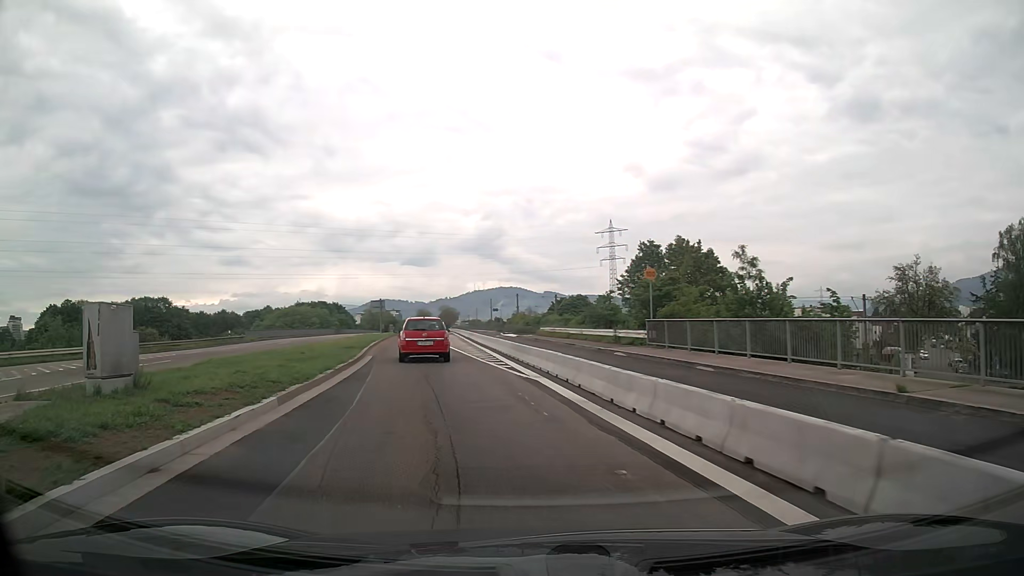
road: secondary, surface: asphalt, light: Day
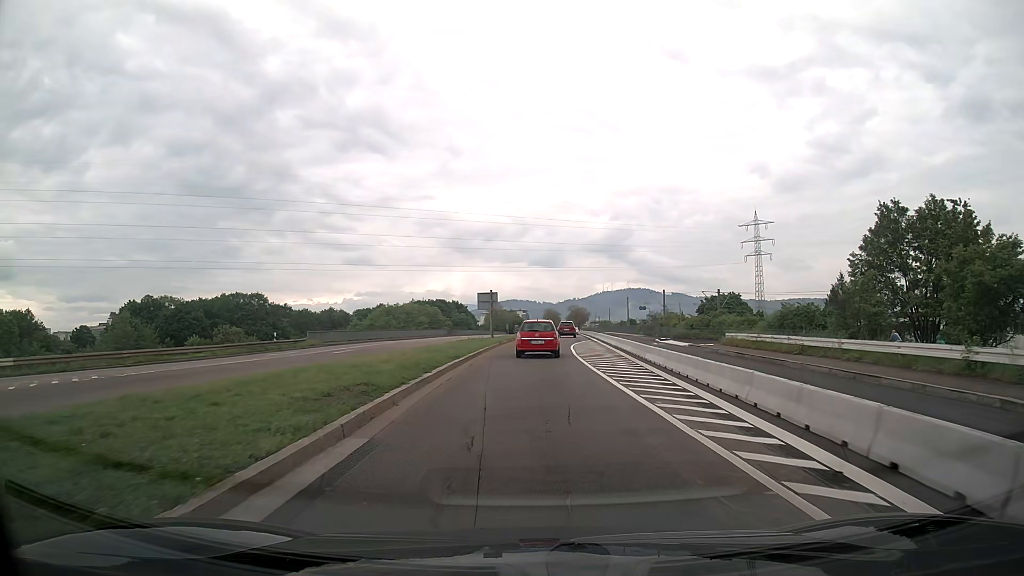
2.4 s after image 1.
(-2.6, +19.3) m; -11°
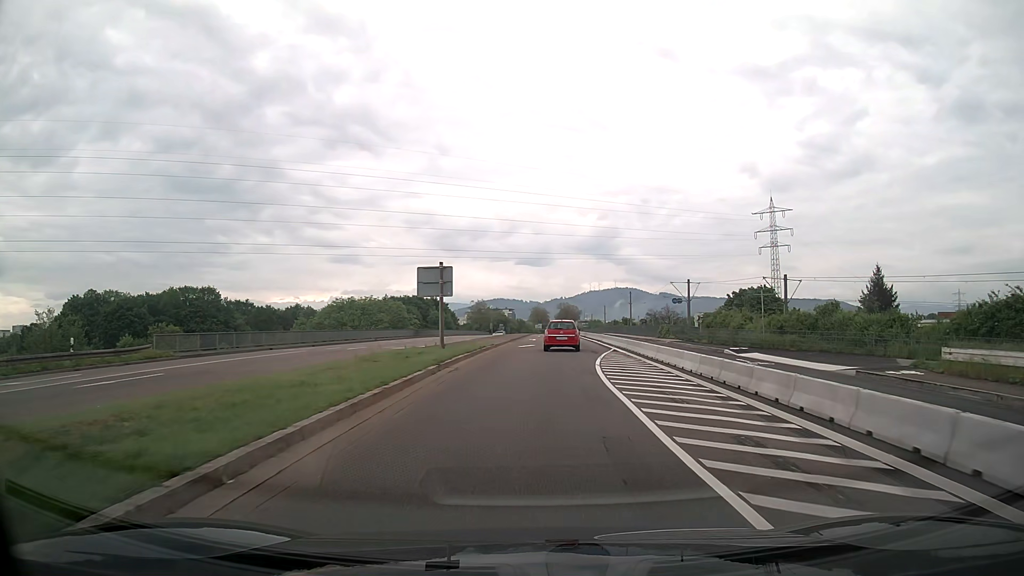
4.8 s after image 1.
(+0.3, +22.5) m; +1°
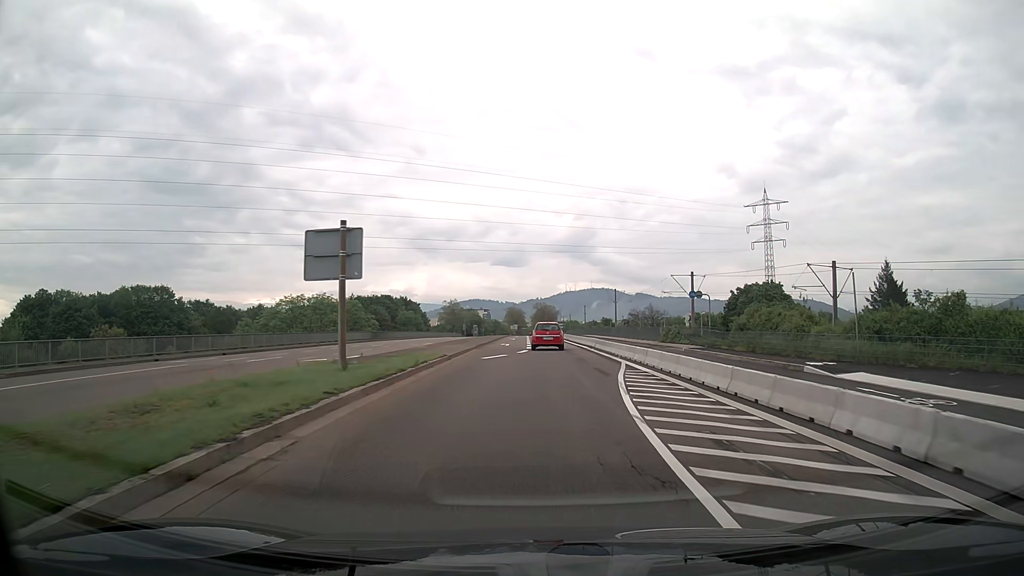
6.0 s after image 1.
(+0.2, +12.1) m; +2°
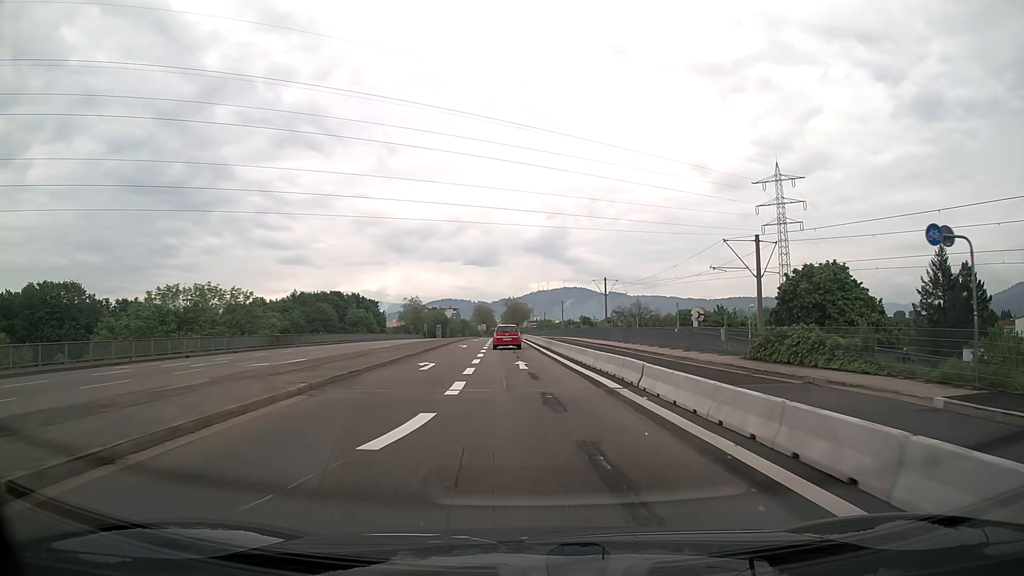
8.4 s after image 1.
(+0.8, +25.7) m; +2°
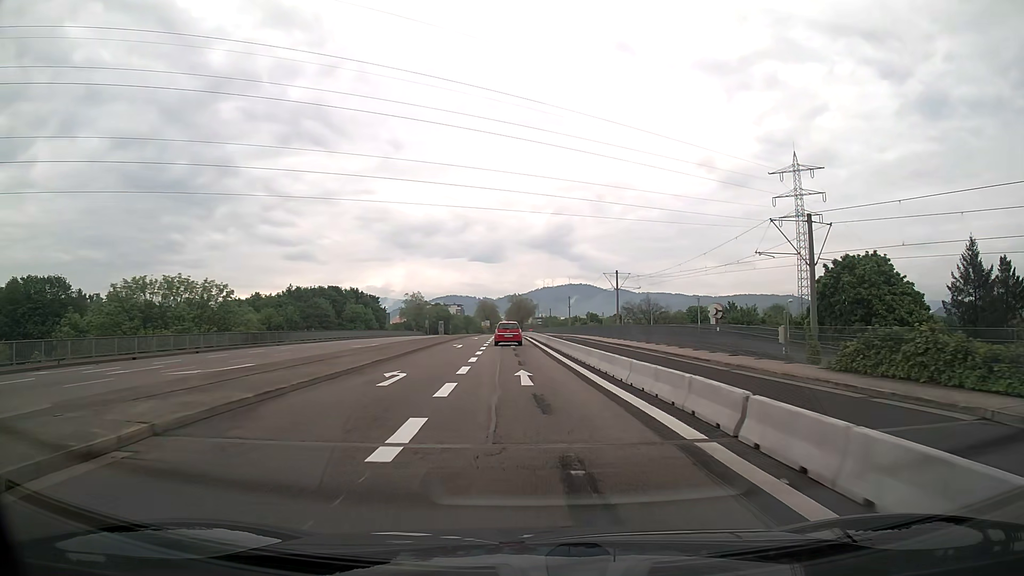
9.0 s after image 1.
(0.0, +6.7) m; -1°
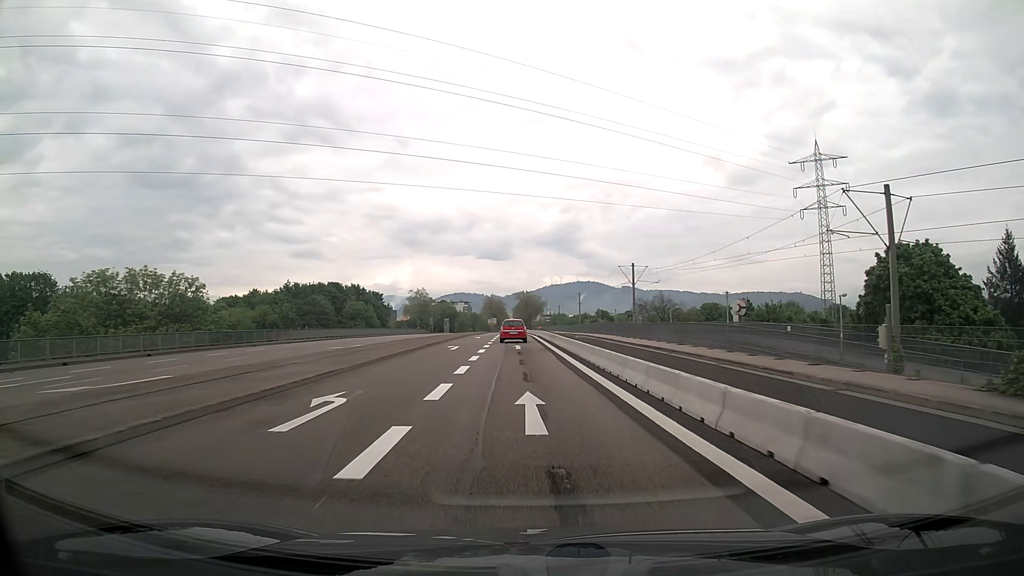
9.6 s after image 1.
(0.0, +6.9) m; -1°
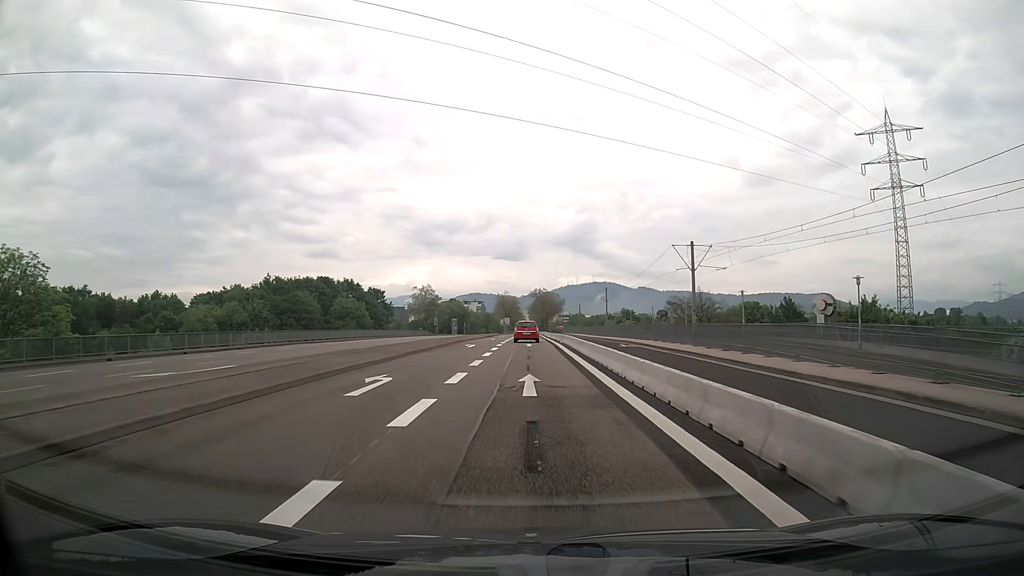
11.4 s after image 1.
(-0.2, +21.2) m; -1°
(0, +10) (0, +20) (0, +30) (0, +40) (0, +50) (0, +60) (0, +70) (-1, +80) (-1, +90) (-1, +100) m
